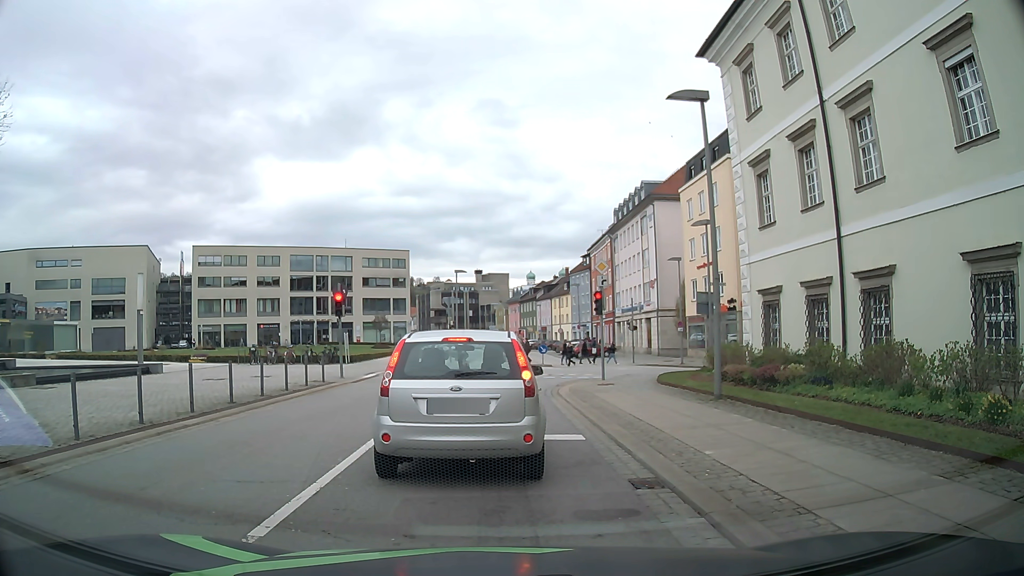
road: tertiary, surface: asphalt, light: Day
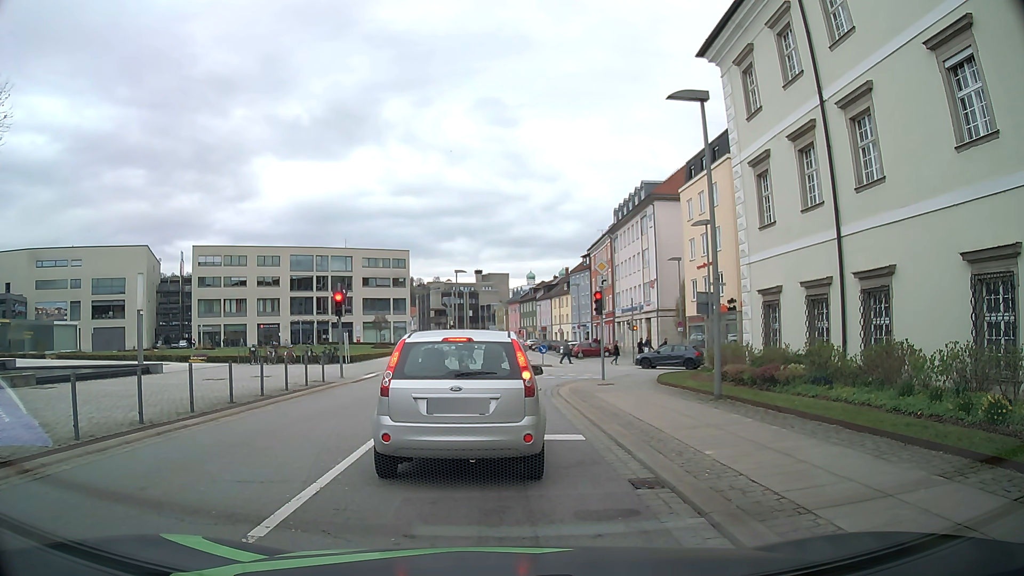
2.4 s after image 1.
(0.0, 0.0) m; 0°
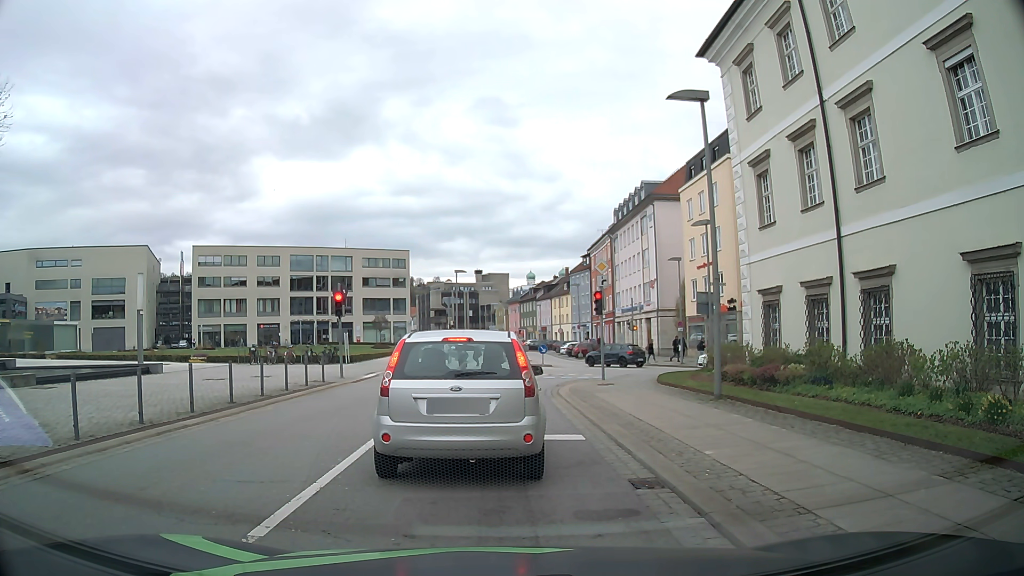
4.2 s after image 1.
(0.0, 0.0) m; 0°
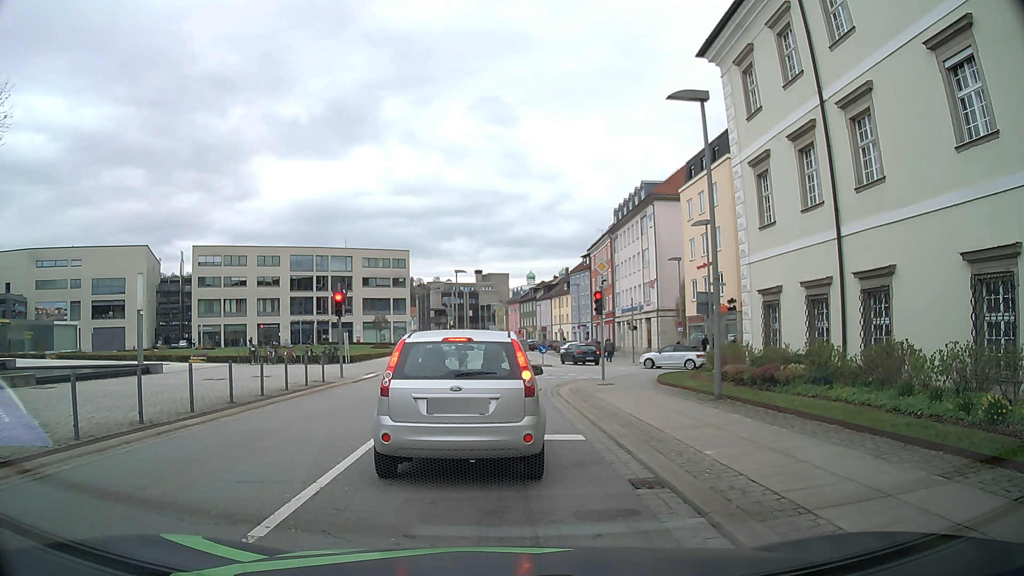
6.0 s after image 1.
(0.0, 0.0) m; 0°
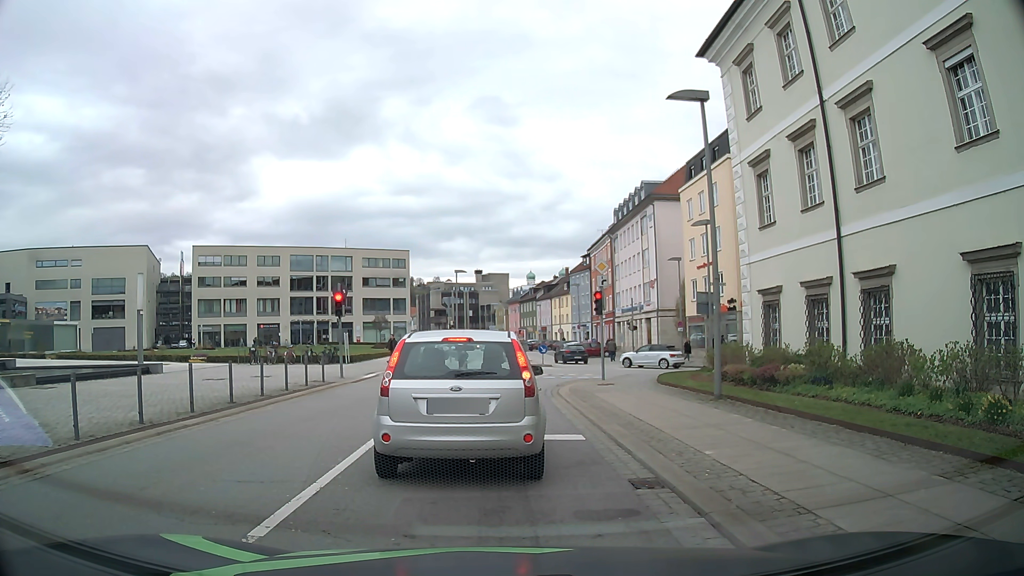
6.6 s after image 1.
(0.0, 0.0) m; 0°
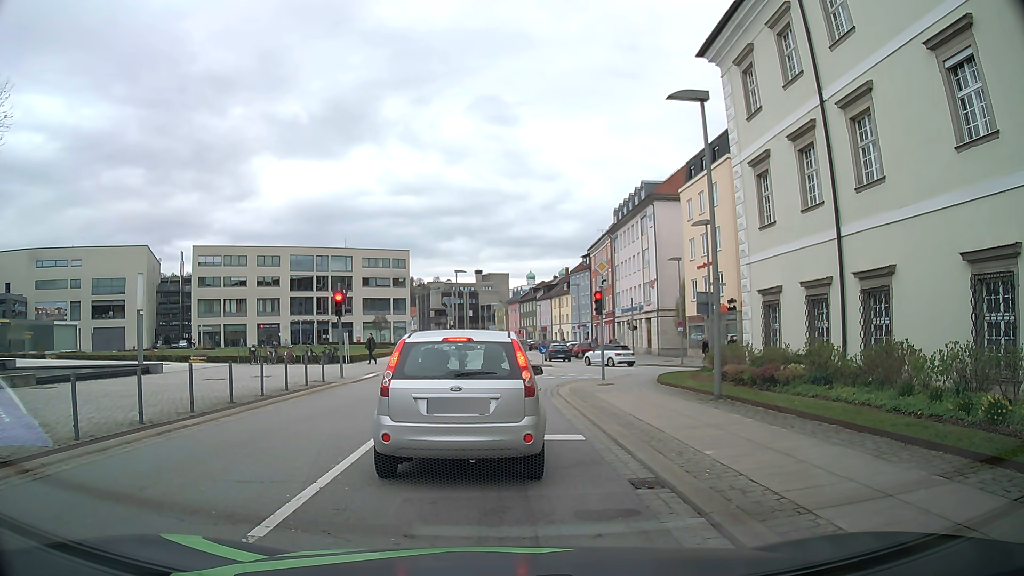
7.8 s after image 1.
(0.0, 0.0) m; 0°
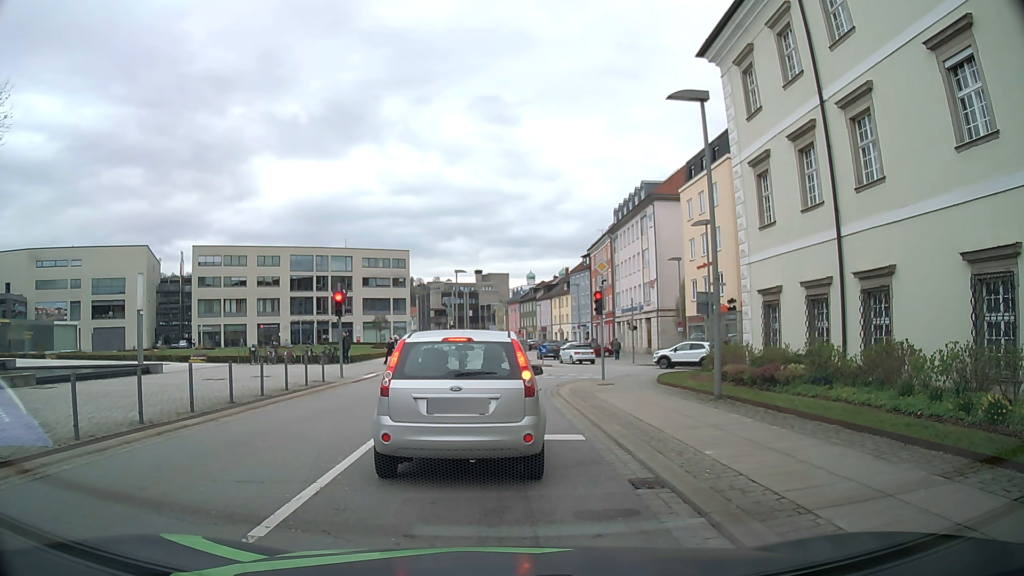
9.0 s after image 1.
(0.0, 0.0) m; 0°
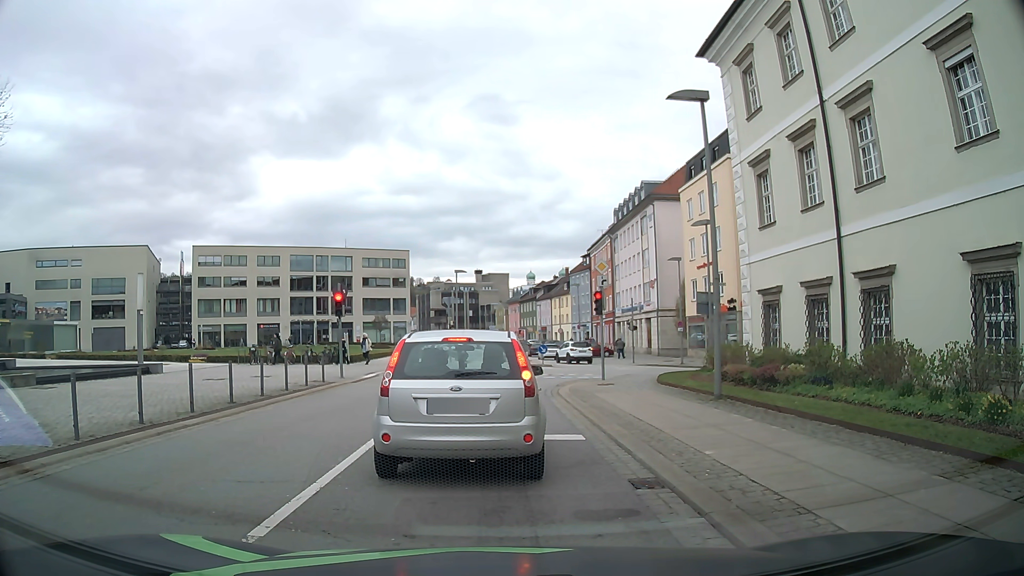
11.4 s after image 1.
(0.0, 0.0) m; 0°
